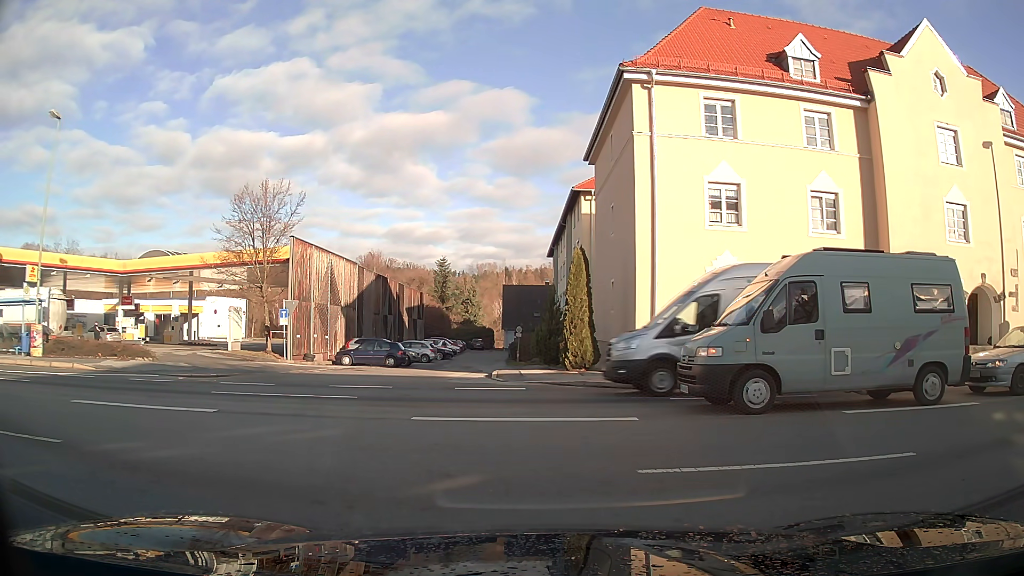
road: residential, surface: asphalt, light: Day
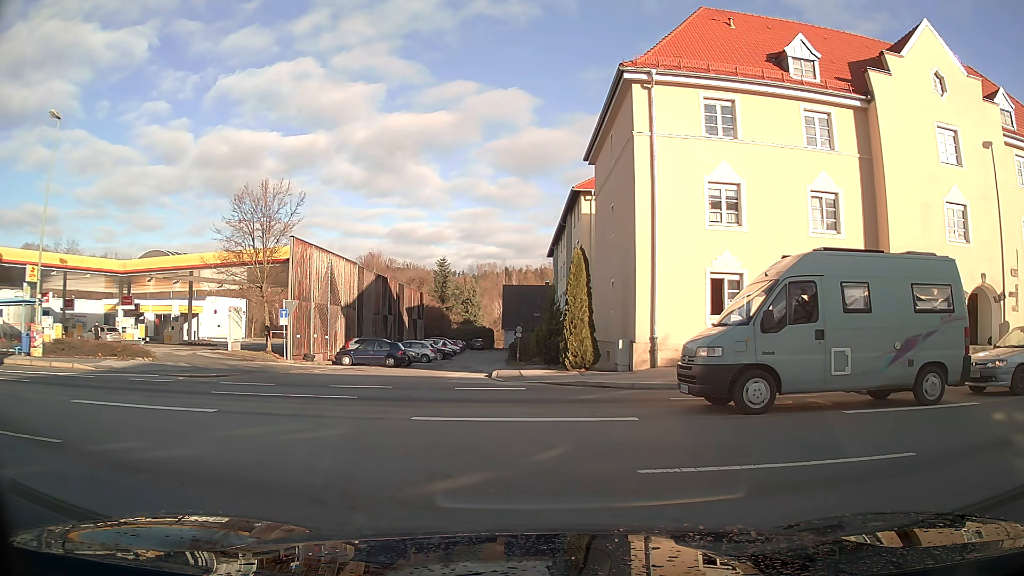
(0.0, 0.0) m; 0°
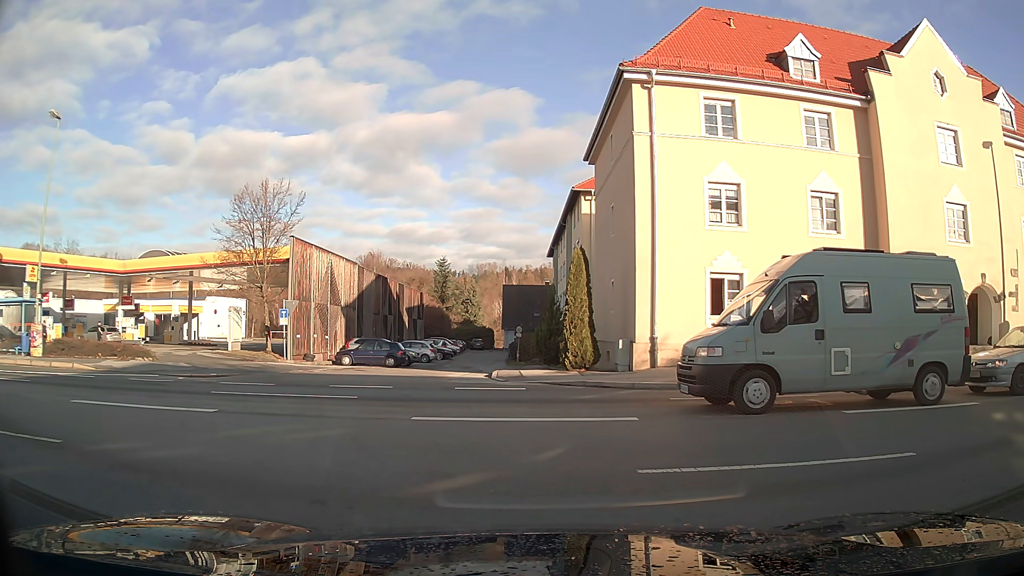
(0.0, 0.0) m; 0°
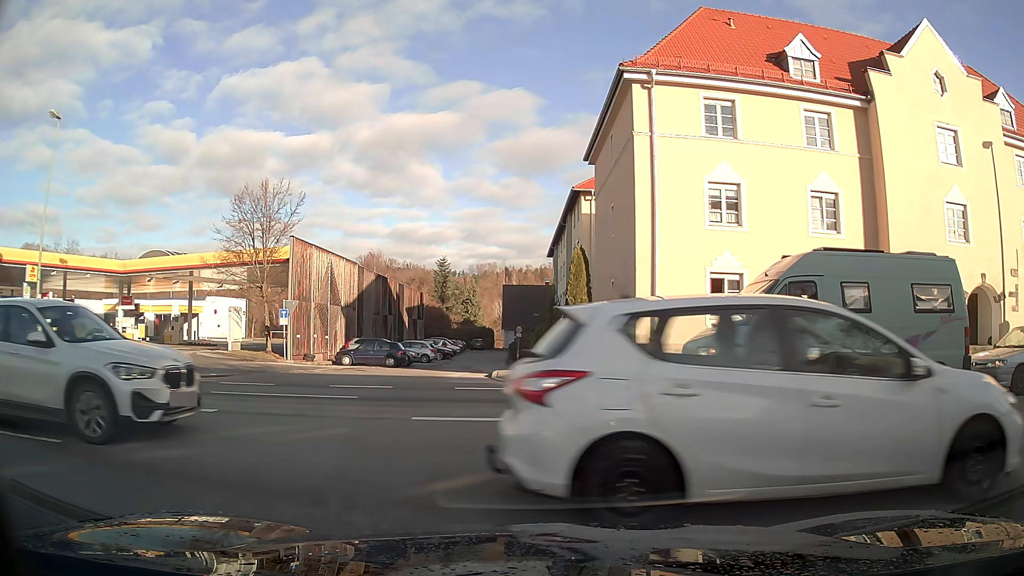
(0.0, 0.0) m; 0°
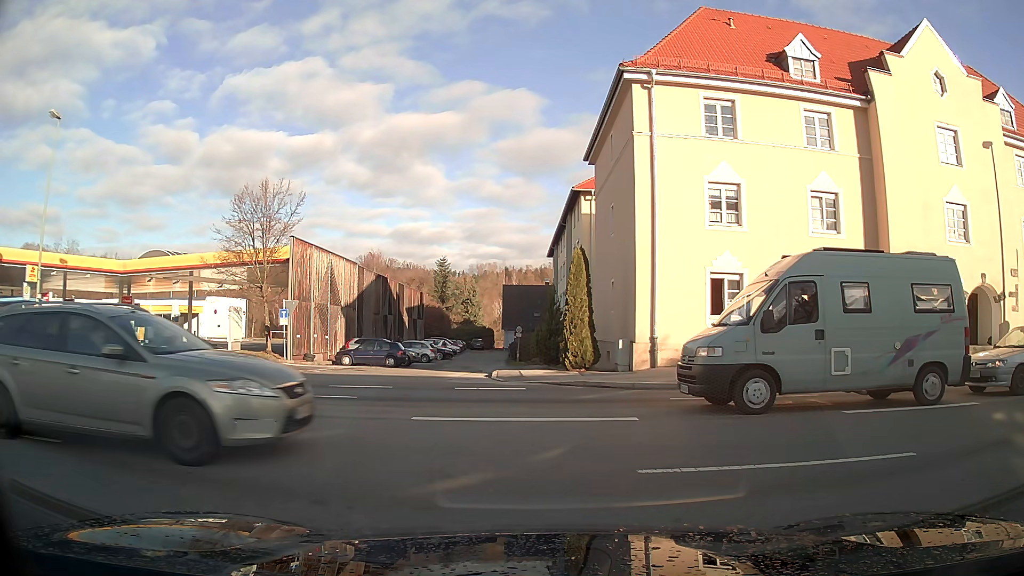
(0.0, 0.0) m; 0°
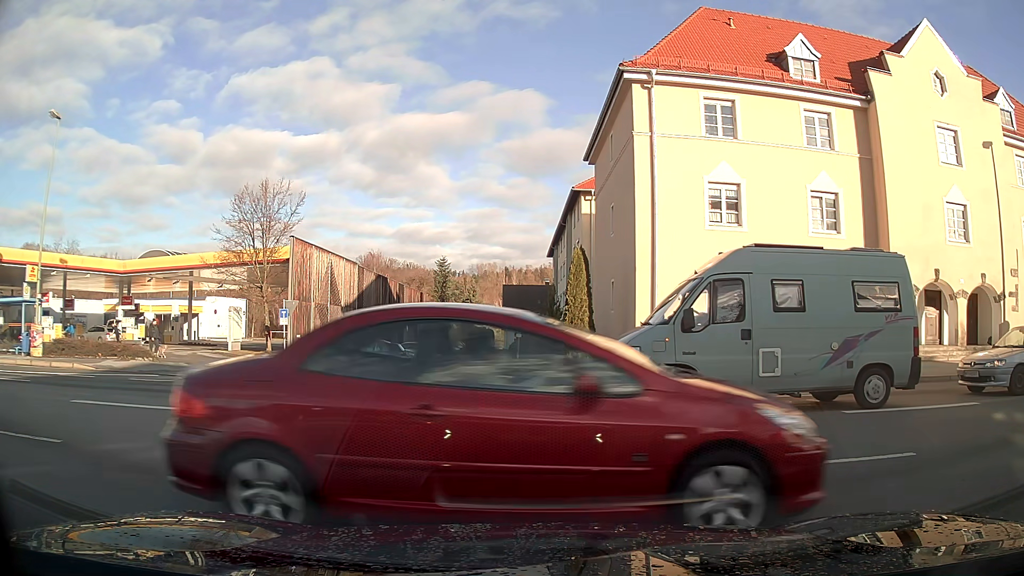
(0.0, 0.0) m; 0°
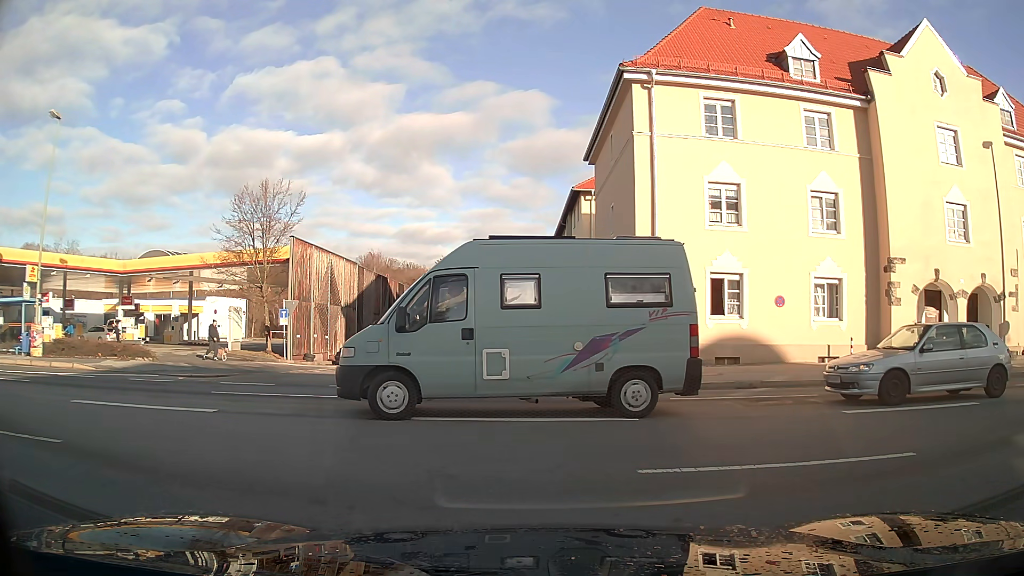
(0.0, 0.0) m; 0°
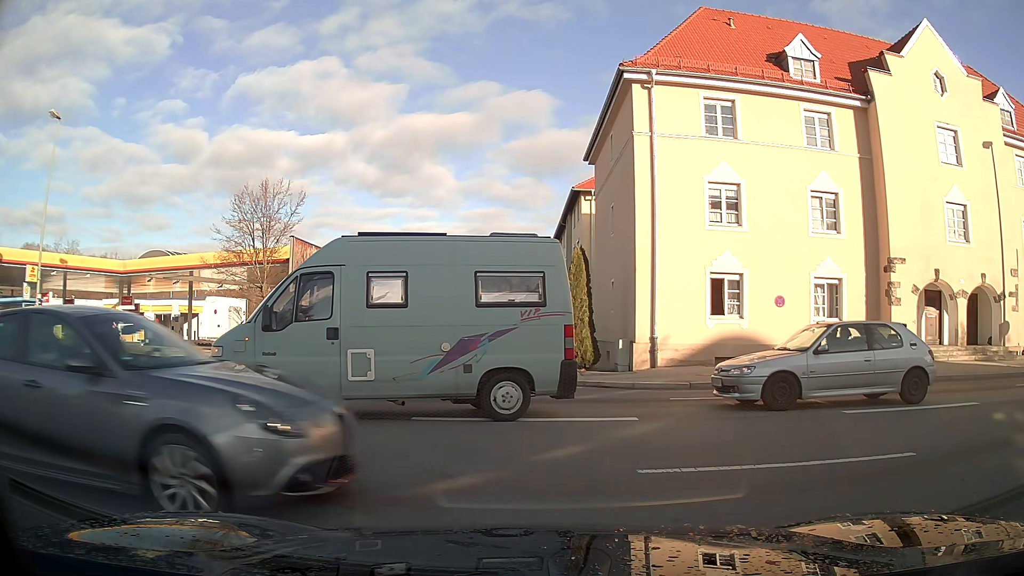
(0.0, 0.0) m; 0°
